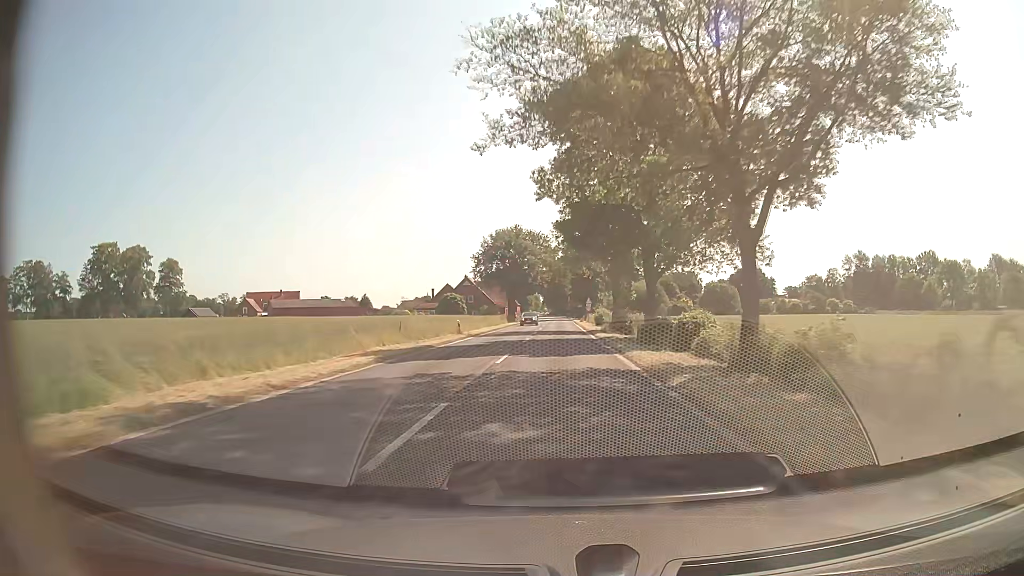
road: secondary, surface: asphalt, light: Day
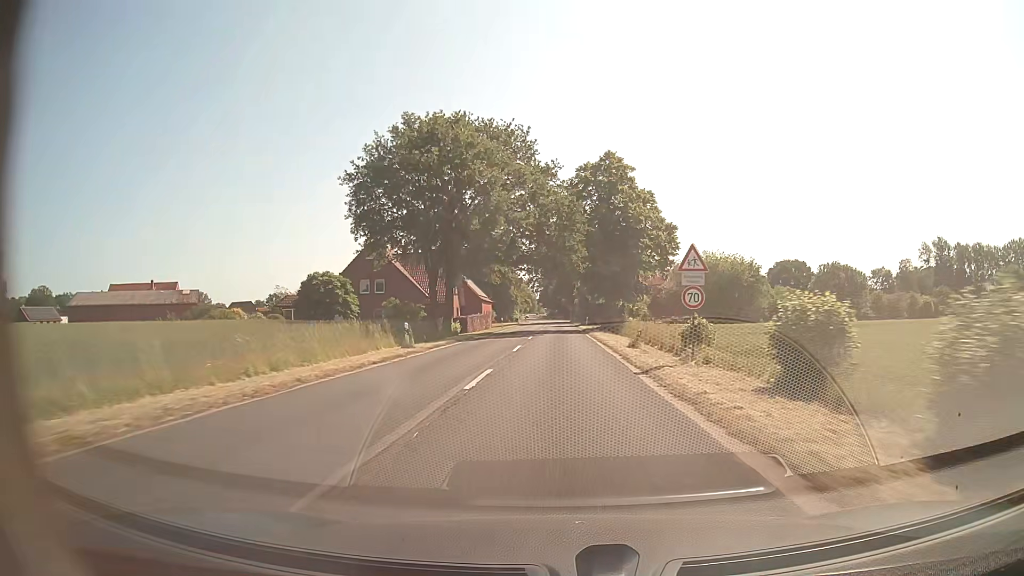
(+0.2, +65.3) m; 0°
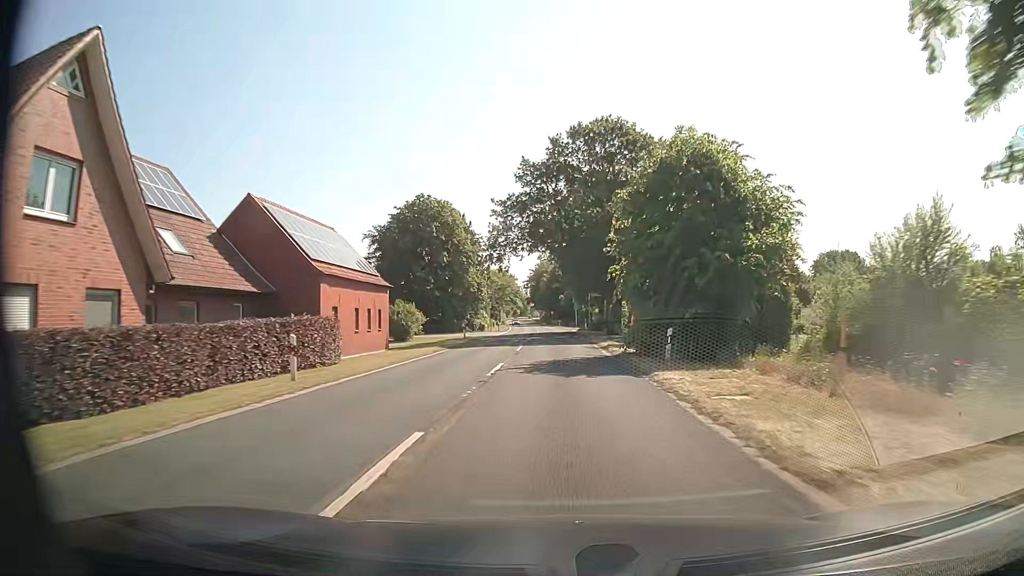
(-0.2, +56.0) m; 0°
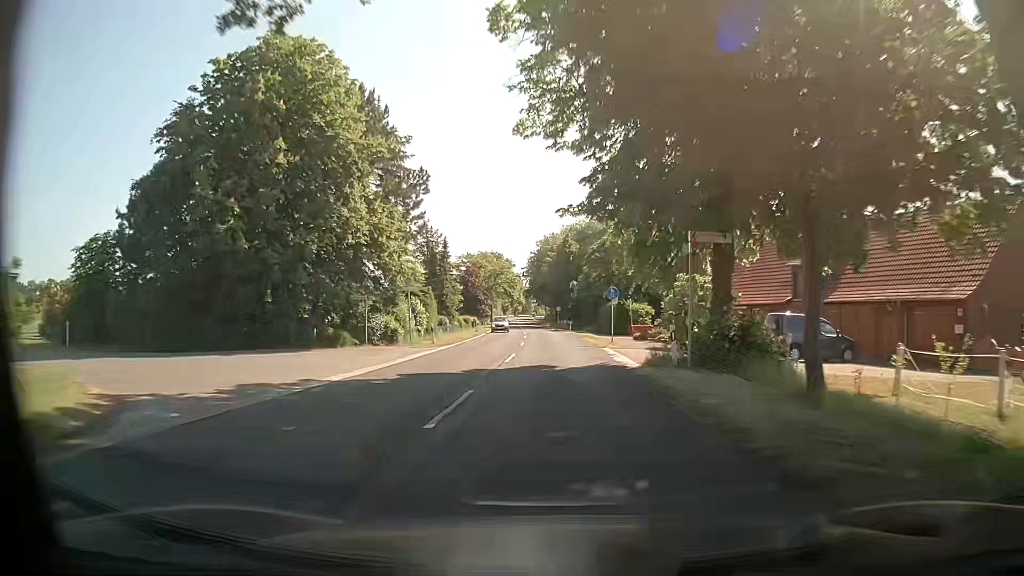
(-0.3, +43.9) m; 0°
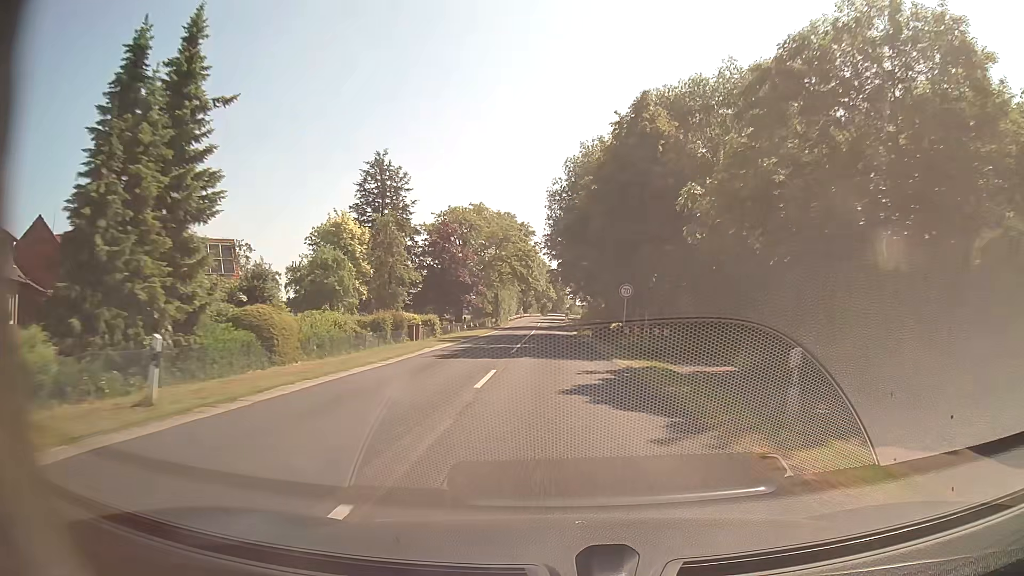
(-1.5, +55.8) m; -3°
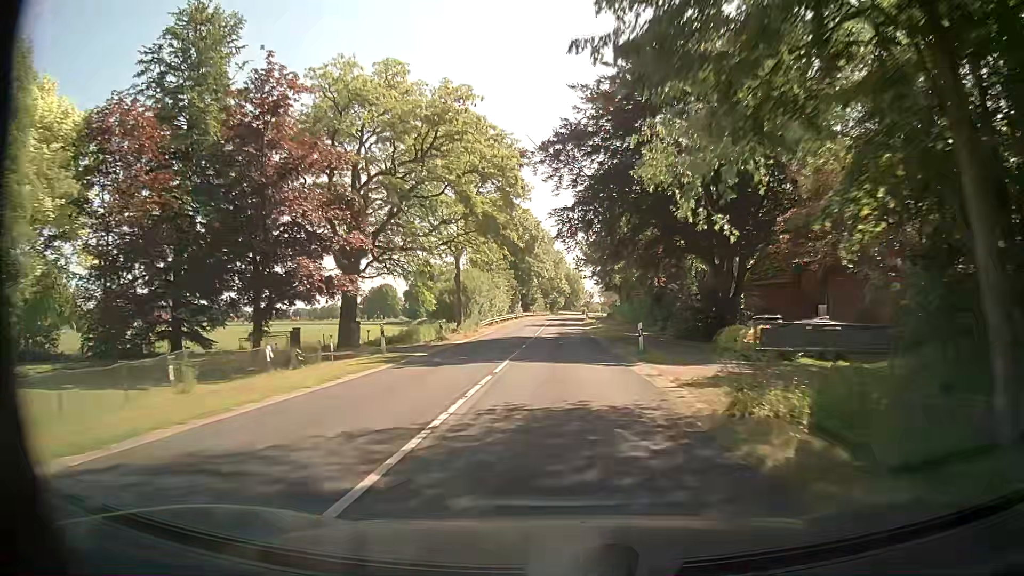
(-0.4, +45.0) m; -1°
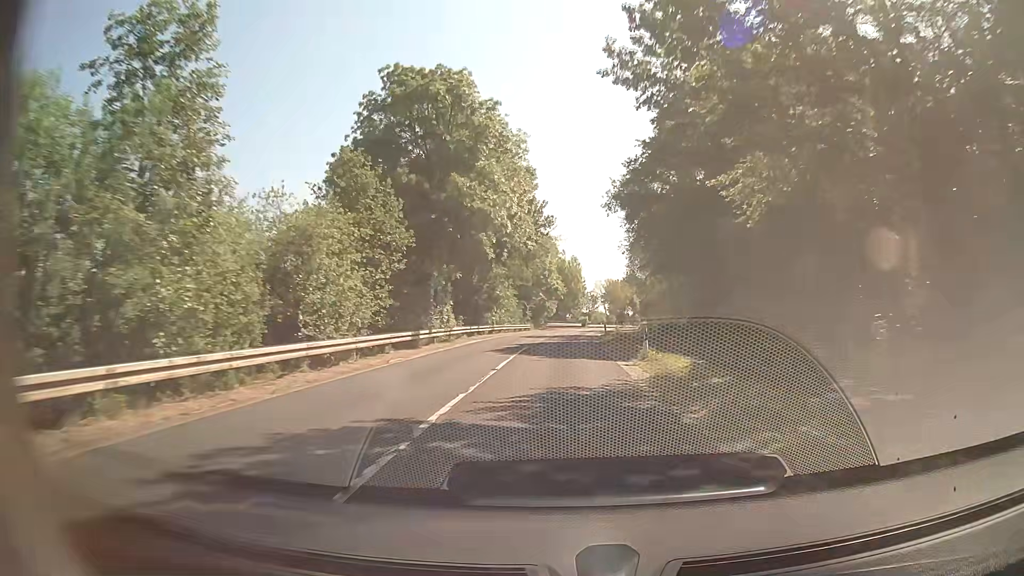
(+0.5, +56.2) m; +1°
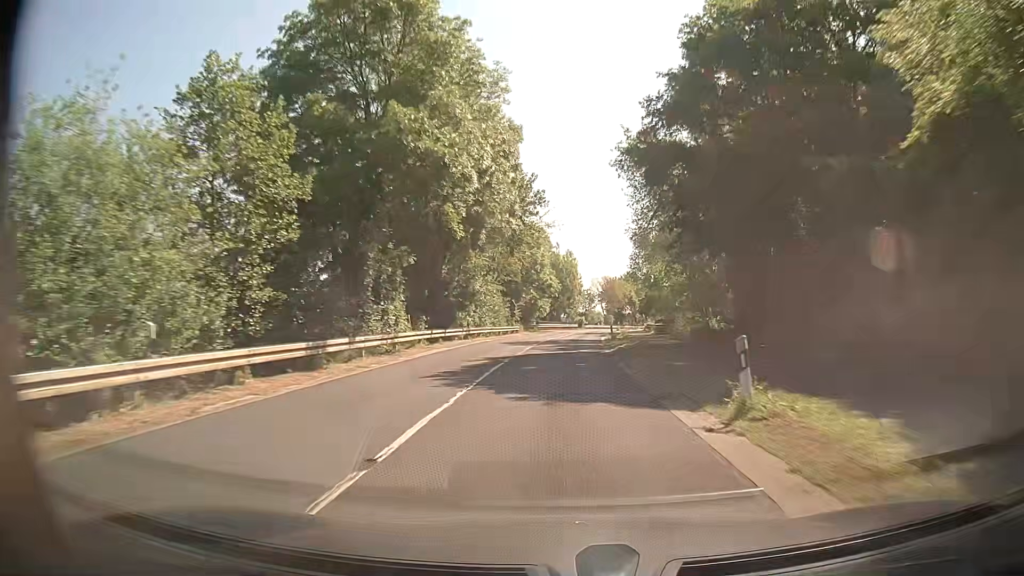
(+0.1, +11.2) m; 0°
(0, +10) (0, +20) (+1, +30) (+1, +40) (+2, +50) (+2, +60) (+3, +70) (+4, +80) (+6, +90) (+7, +100) m
